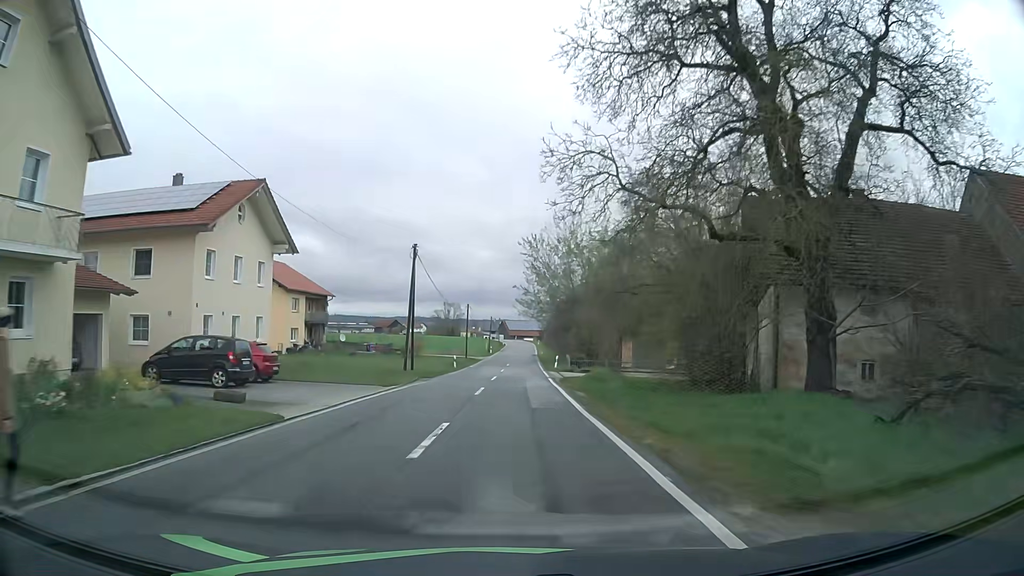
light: Day
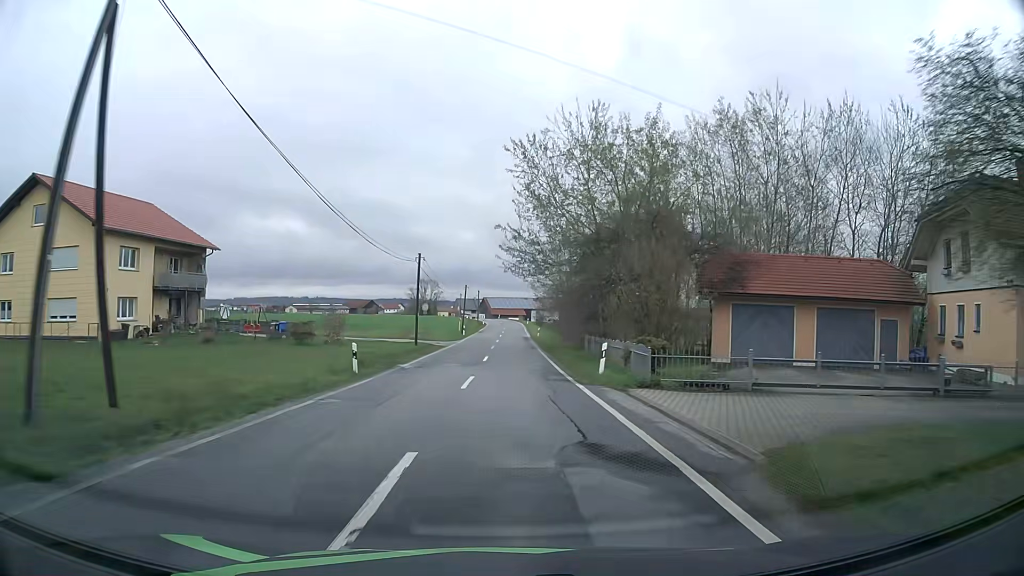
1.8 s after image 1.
(+0.2, +28.8) m; +1°
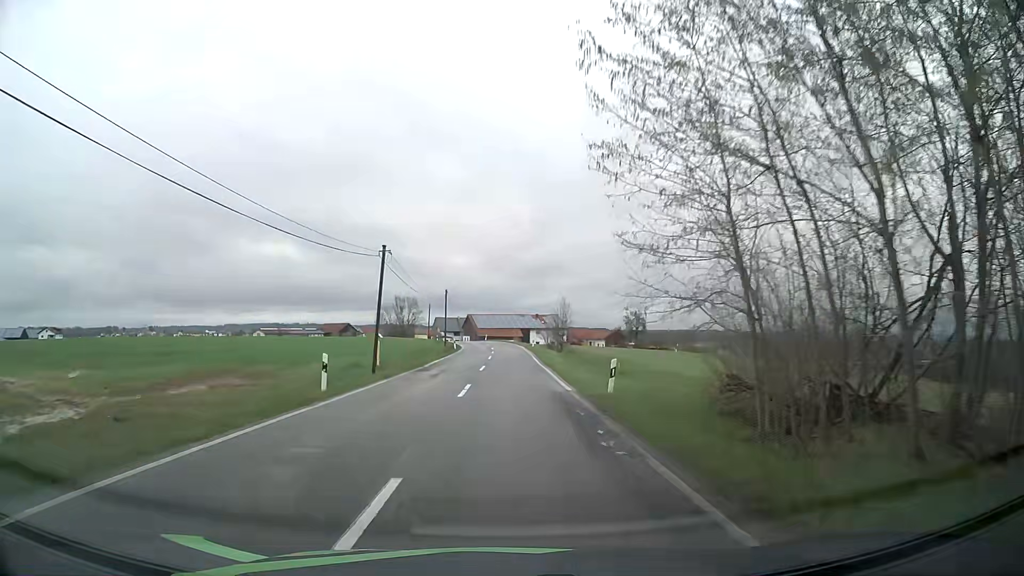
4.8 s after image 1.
(+0.4, +48.5) m; +1°
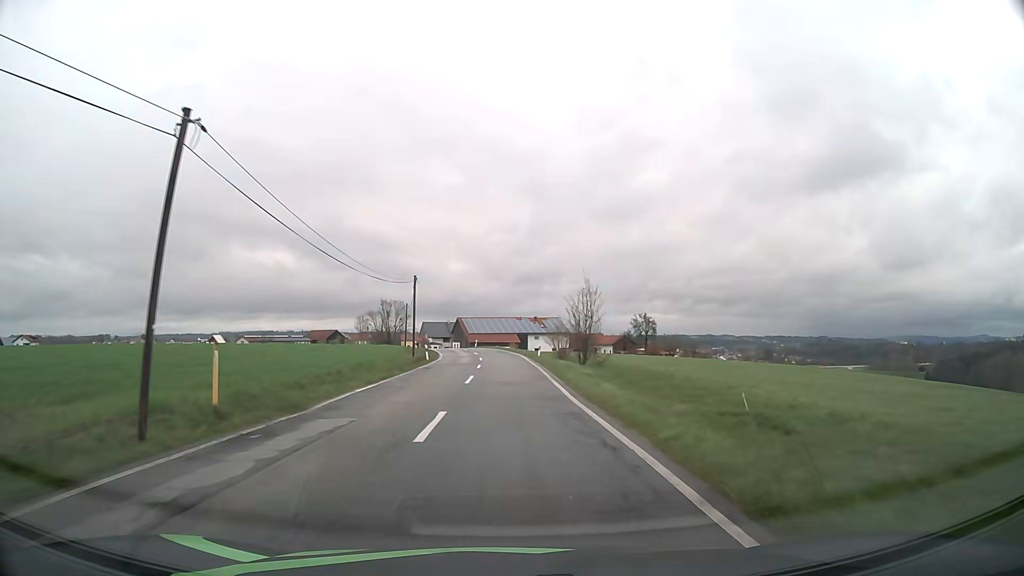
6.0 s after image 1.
(0.0, +19.1) m; 0°
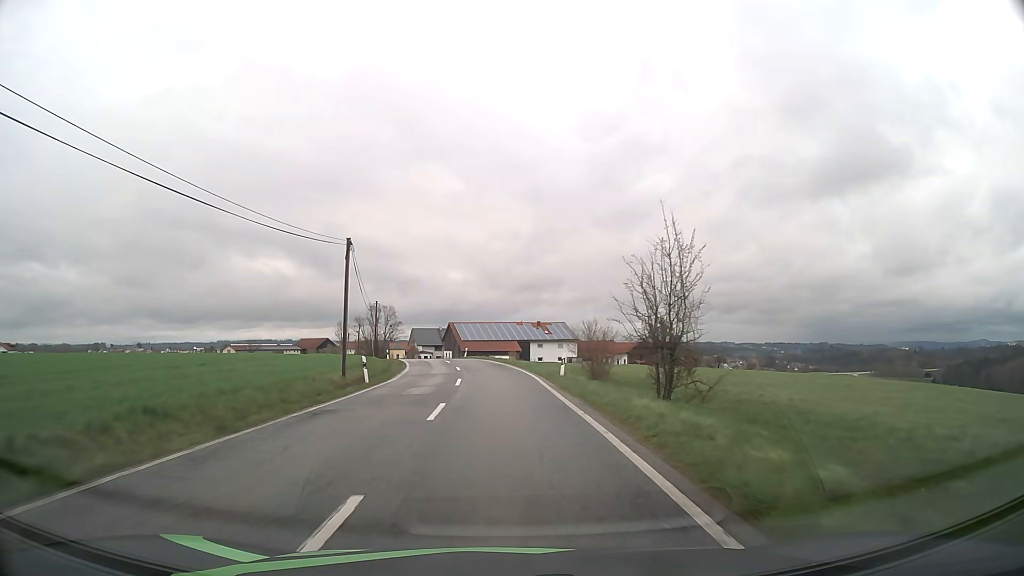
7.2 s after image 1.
(+0.1, +19.1) m; 0°
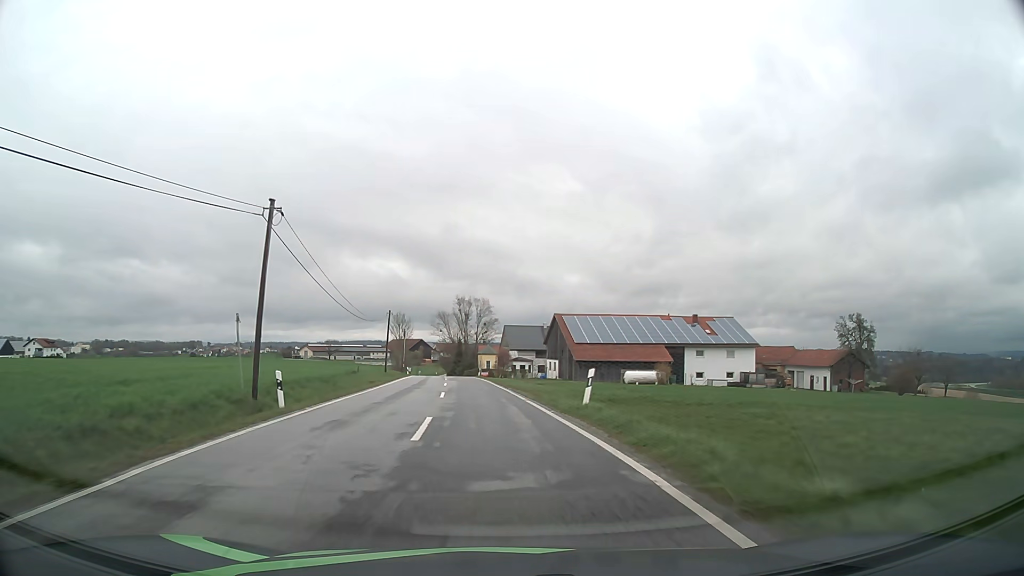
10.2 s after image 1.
(-2.8, +48.0) m; -9°
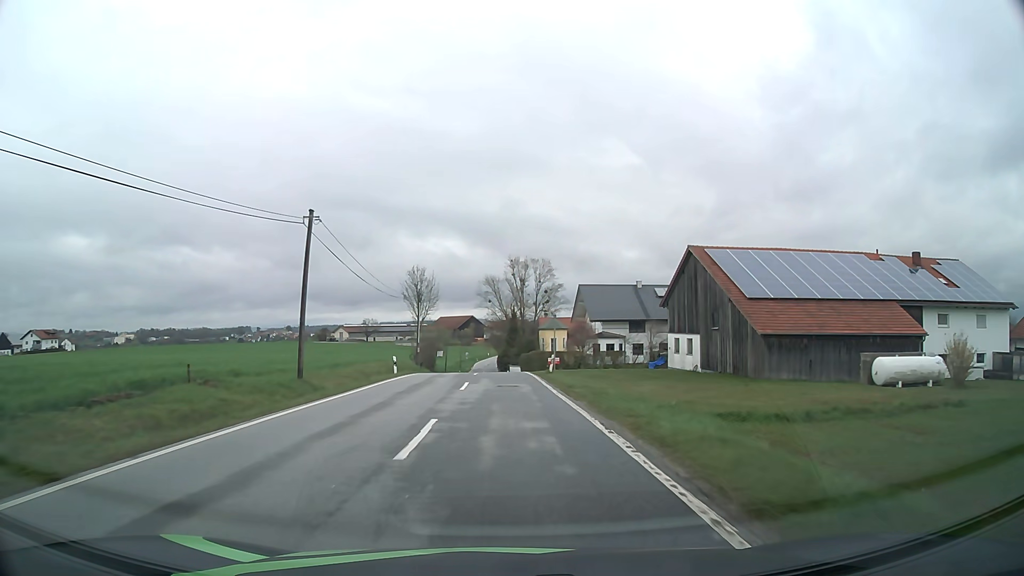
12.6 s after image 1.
(-2.3, +38.3) m; -5°
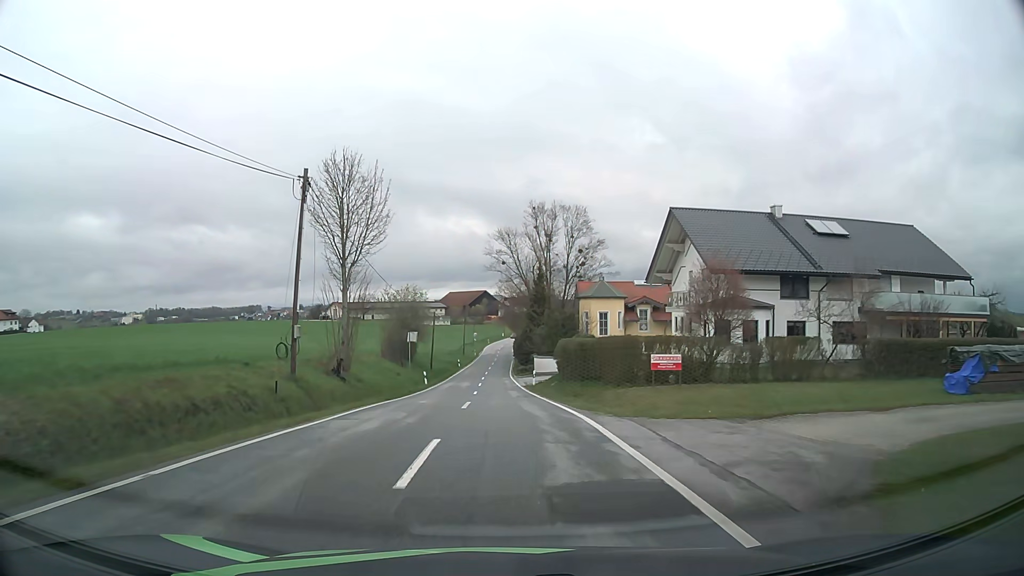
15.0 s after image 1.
(-0.6, +37.1) m; -2°
(0, +10) (0, +20) (0, +30) (-1, +40) (-1, +50) (-1, +60) (-1, +70) (-1, +80) (-1, +90) (0, +100) m
